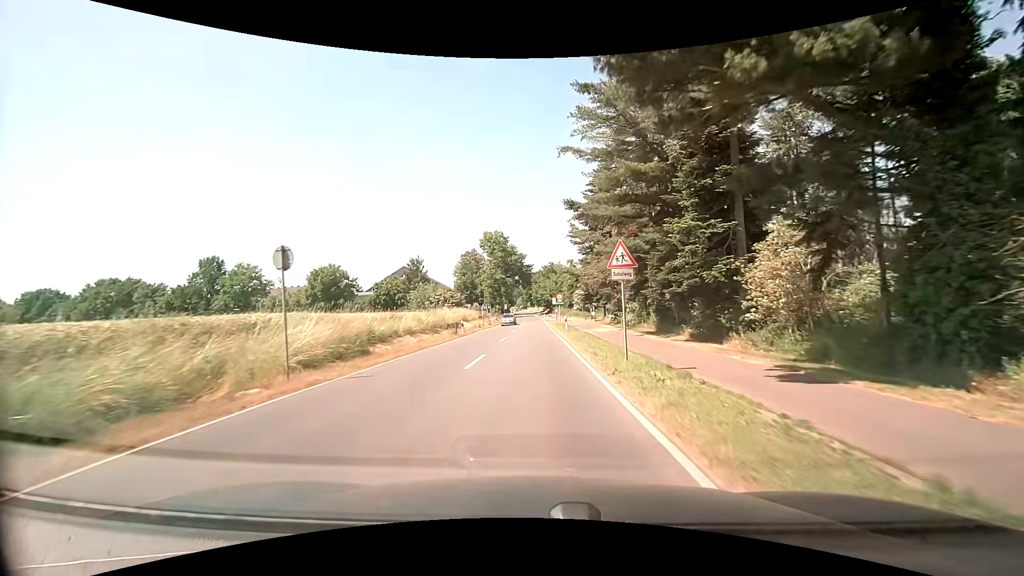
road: secondary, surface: asphalt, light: Day
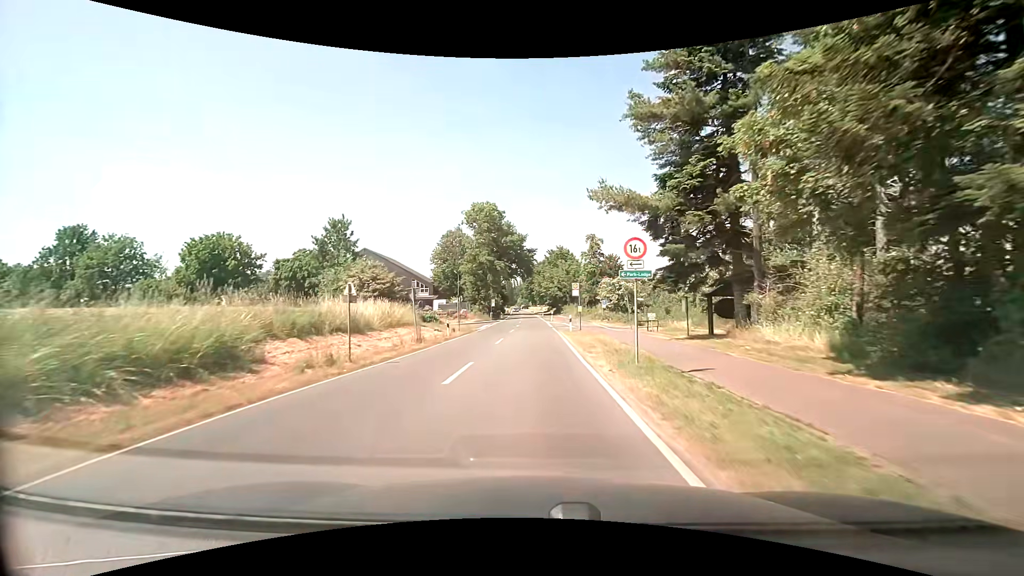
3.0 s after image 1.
(0.0, +39.0) m; -1°
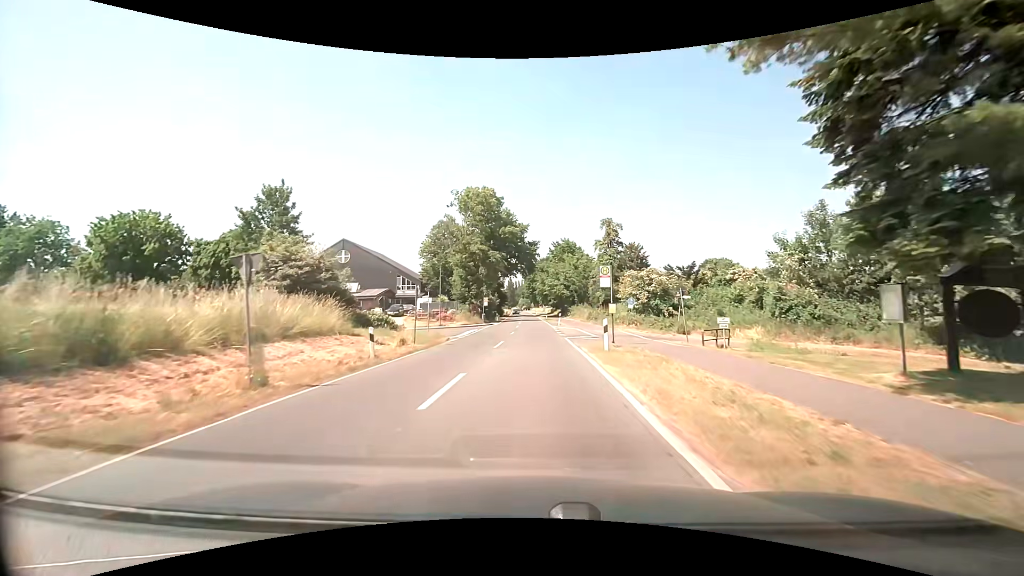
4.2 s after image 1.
(0.0, +14.8) m; 0°
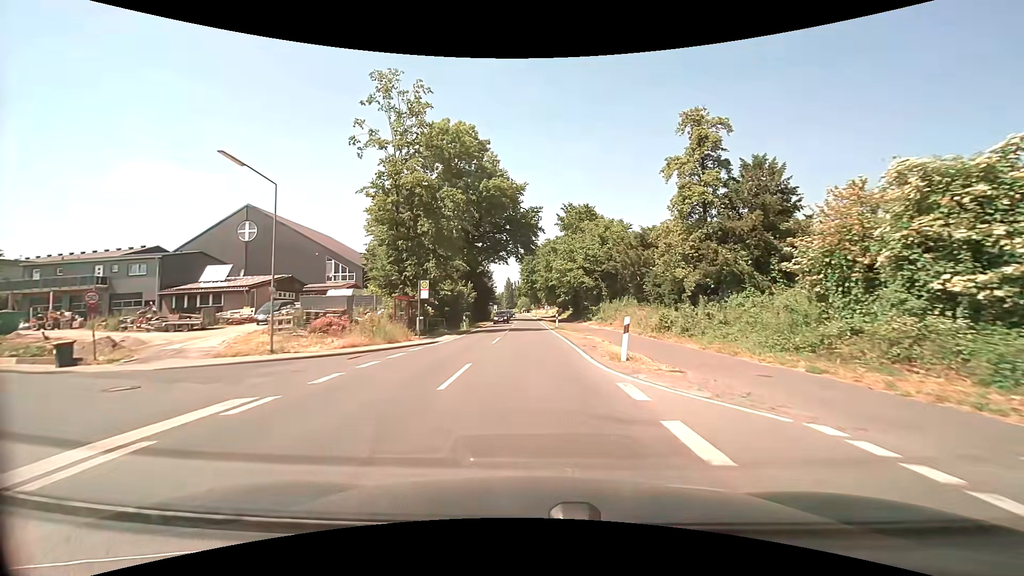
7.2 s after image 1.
(+0.2, +35.2) m; 0°
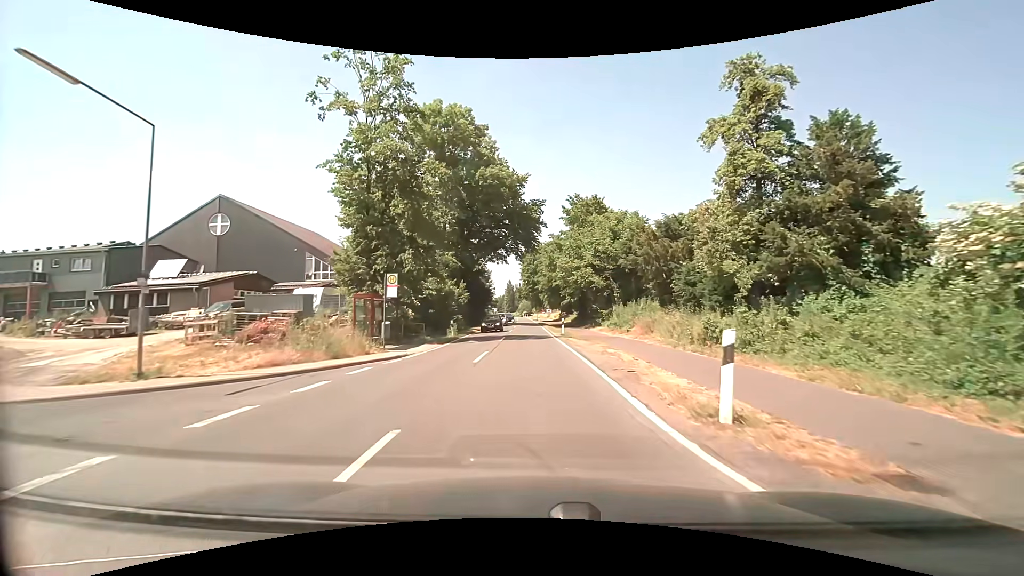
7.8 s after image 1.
(0.0, +6.7) m; 0°
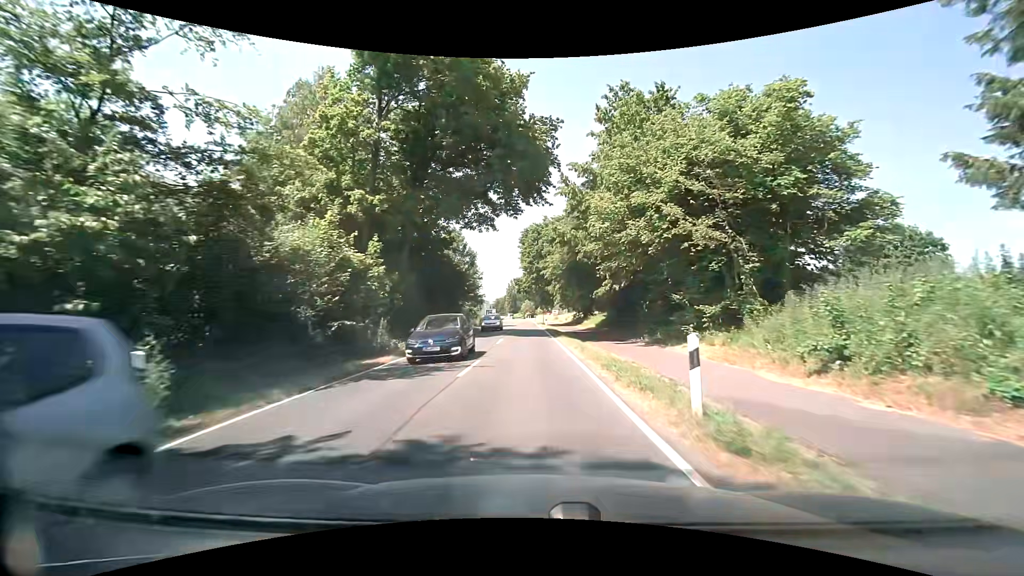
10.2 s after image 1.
(-0.2, +27.3) m; -1°
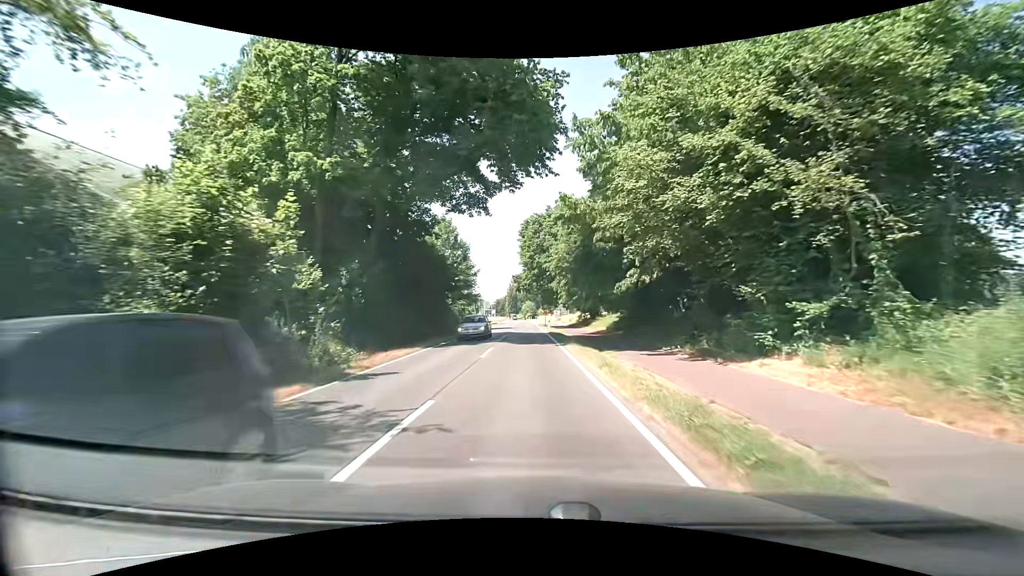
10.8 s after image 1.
(0.0, +7.1) m; 0°
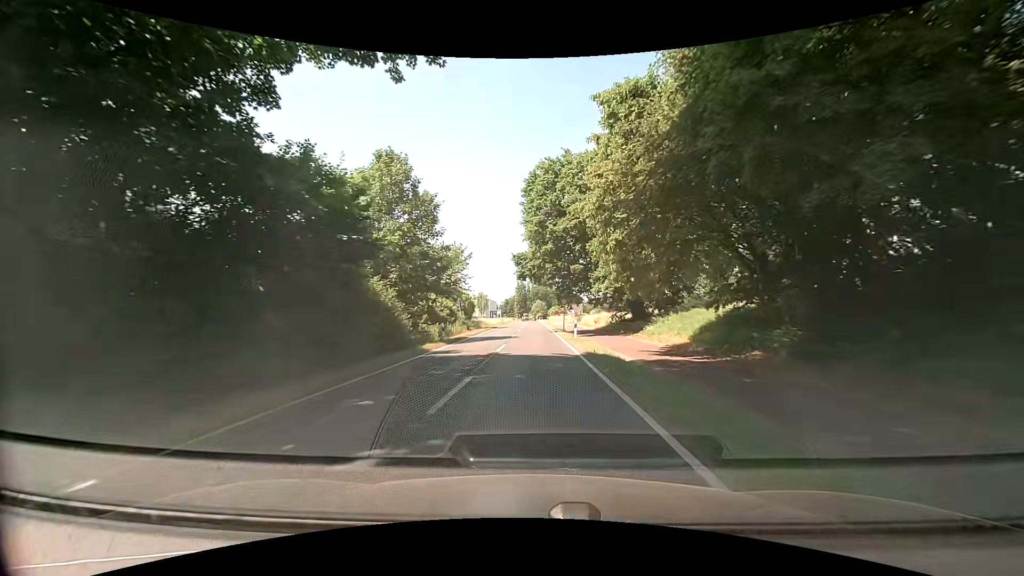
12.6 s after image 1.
(-0.2, +21.4) m; -2°
(0, +10) (0, +20) (+1, +30) (+1, +40) (+1, +50) (+1, +60) (+2, +70) (+2, +80) (+2, +90) (+2, +100) m
